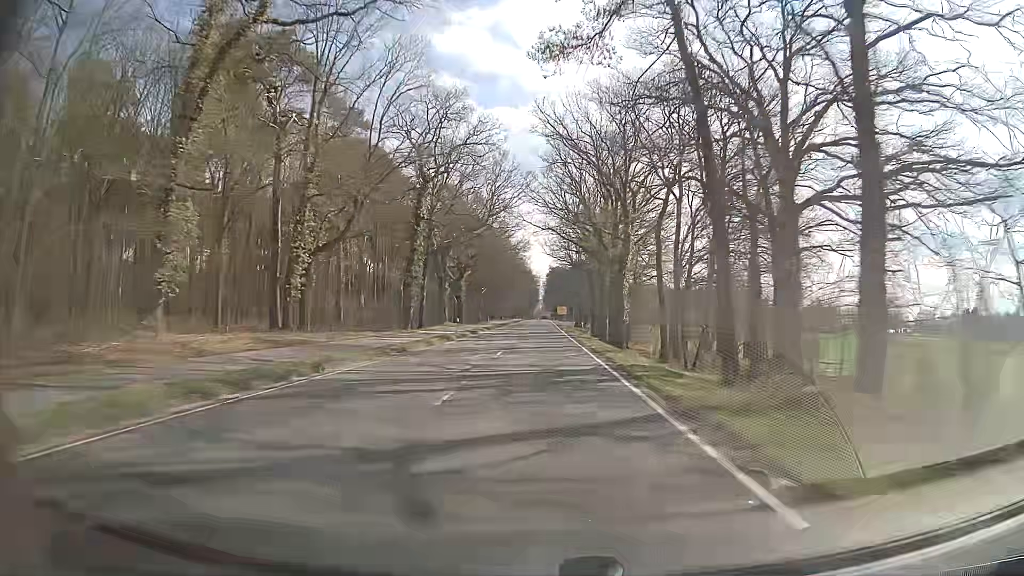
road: secondary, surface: asphalt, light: Day
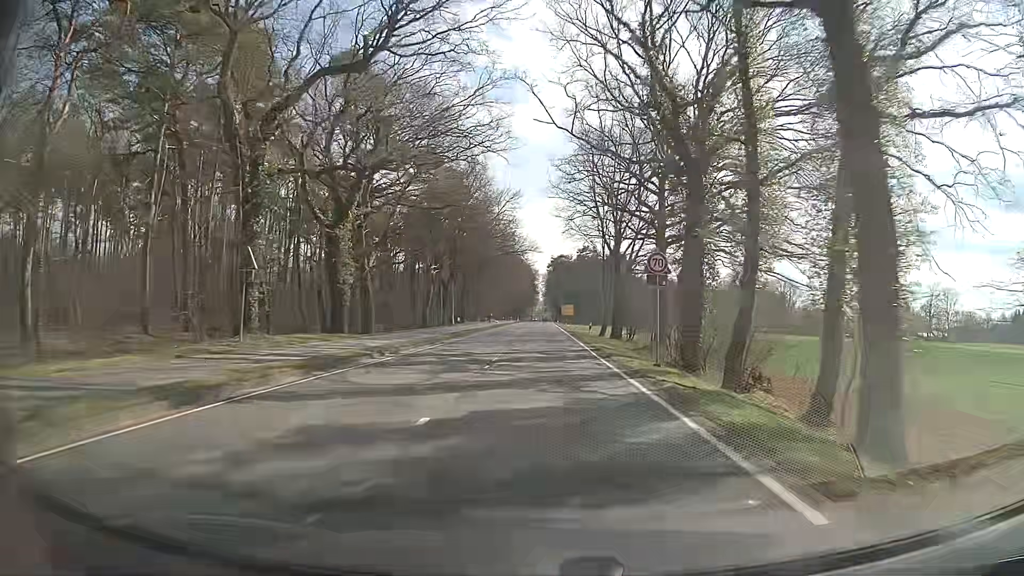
(+0.1, +49.4) m; 0°
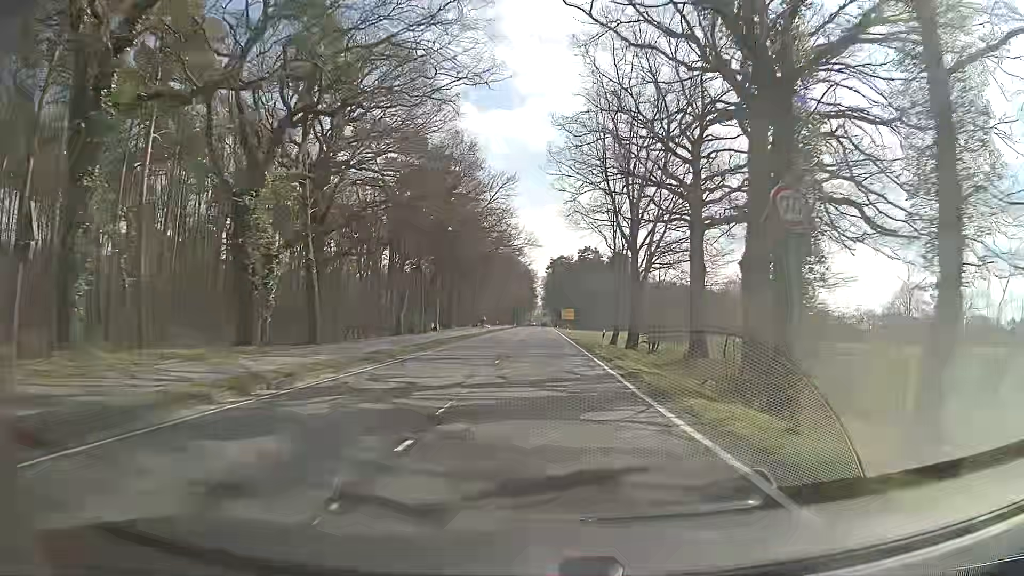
(-0.2, +10.4) m; -1°
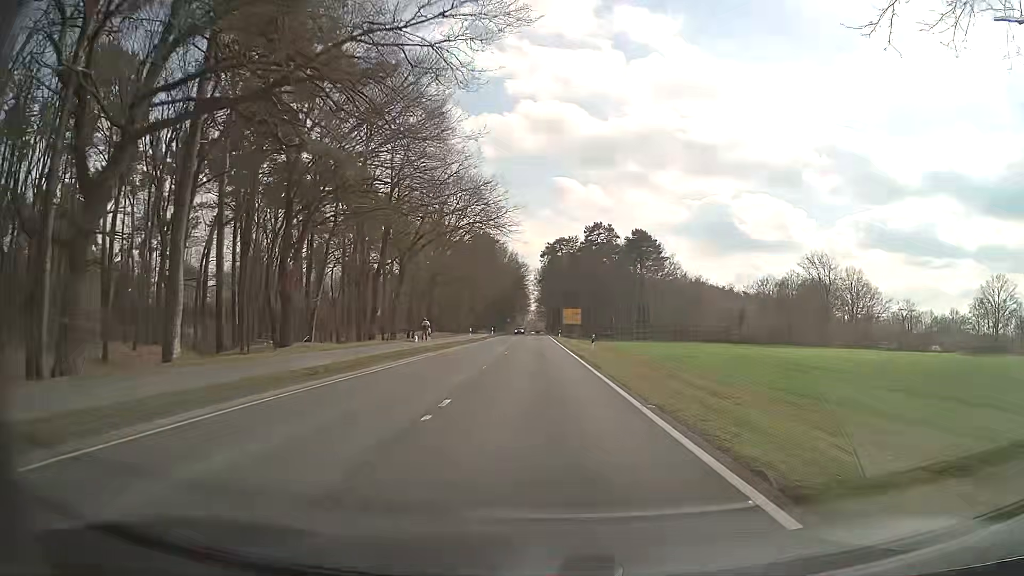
(+0.5, +48.5) m; +1°
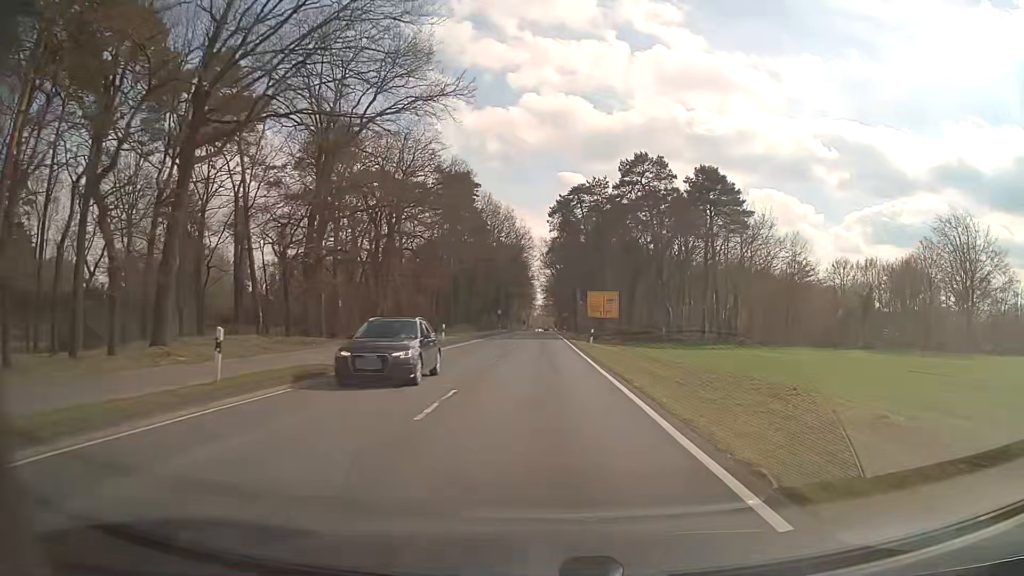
(-0.2, +47.5) m; -1°
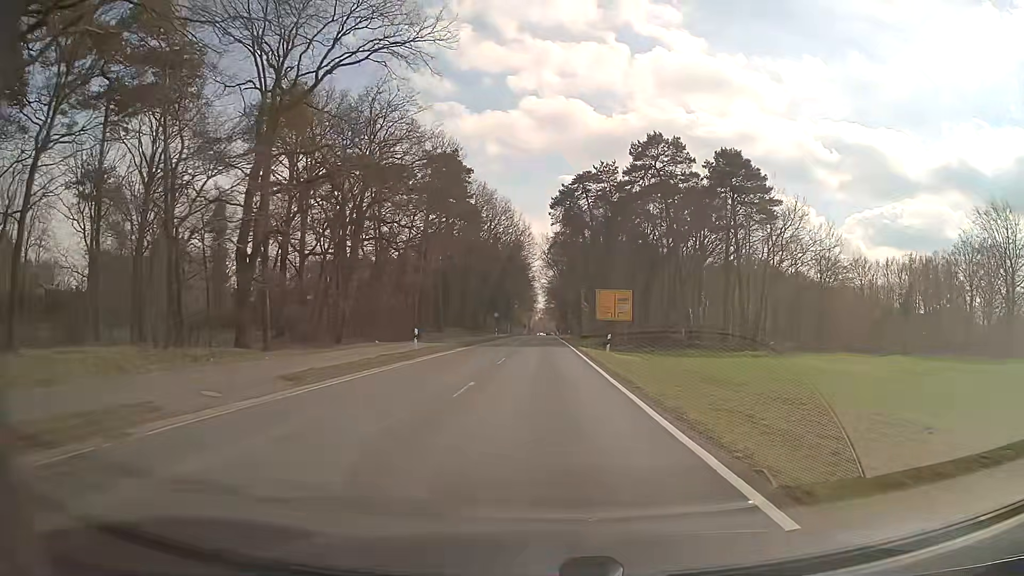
(0.0, +9.1) m; 0°
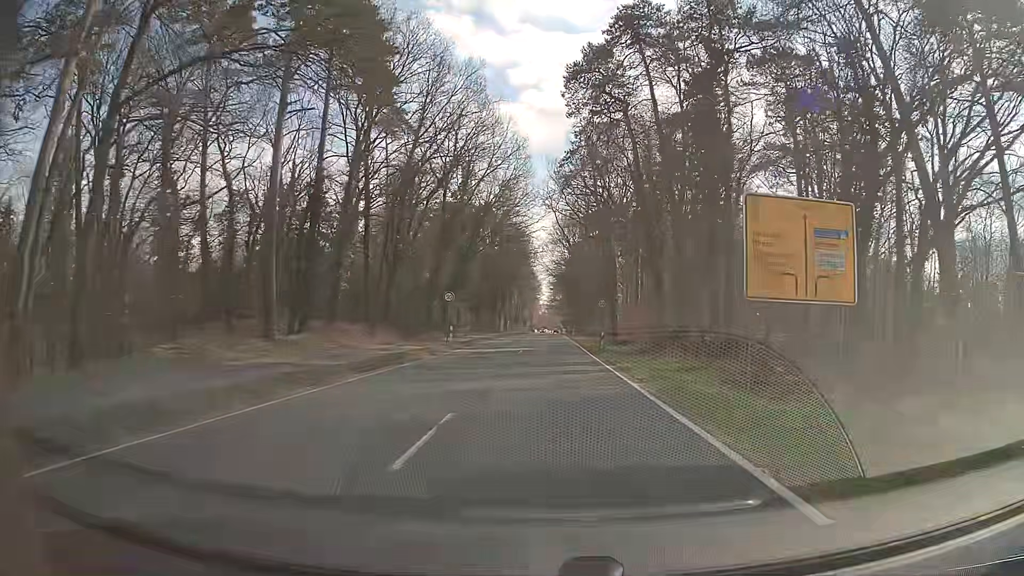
(-0.1, +41.6) m; 0°
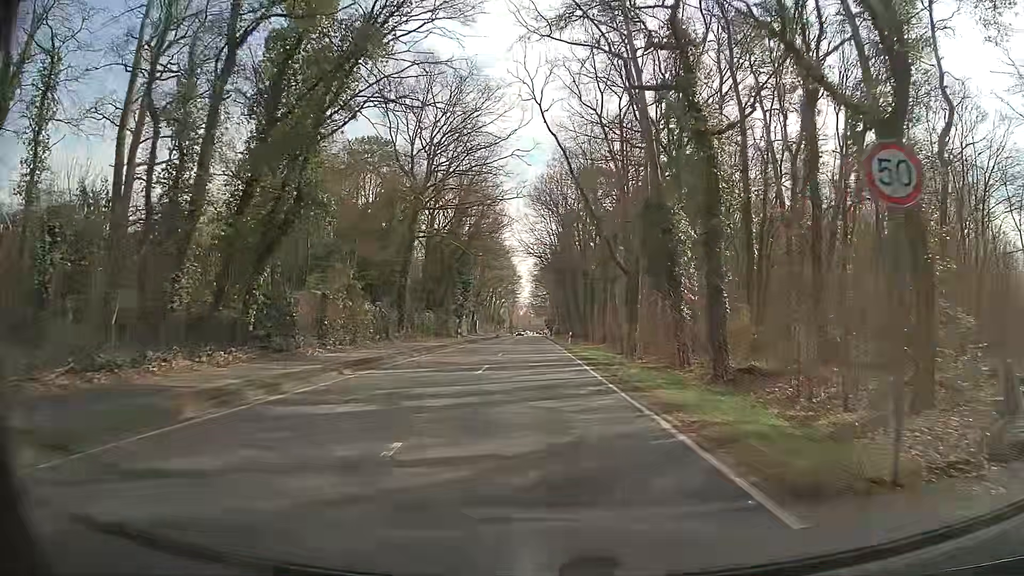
(+0.2, +35.5) m; +1°
(0, +10) (0, +20) (0, +30) (0, +40) (0, +50) (0, +60) (0, +70) (0, +80) (0, +90) (0, +100) m
